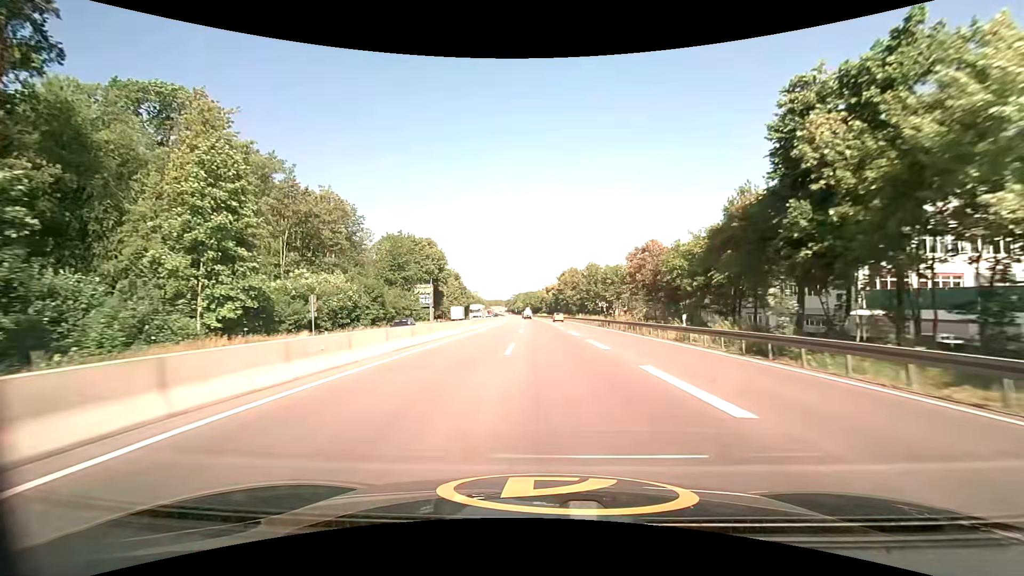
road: trunk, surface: asphalt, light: Day
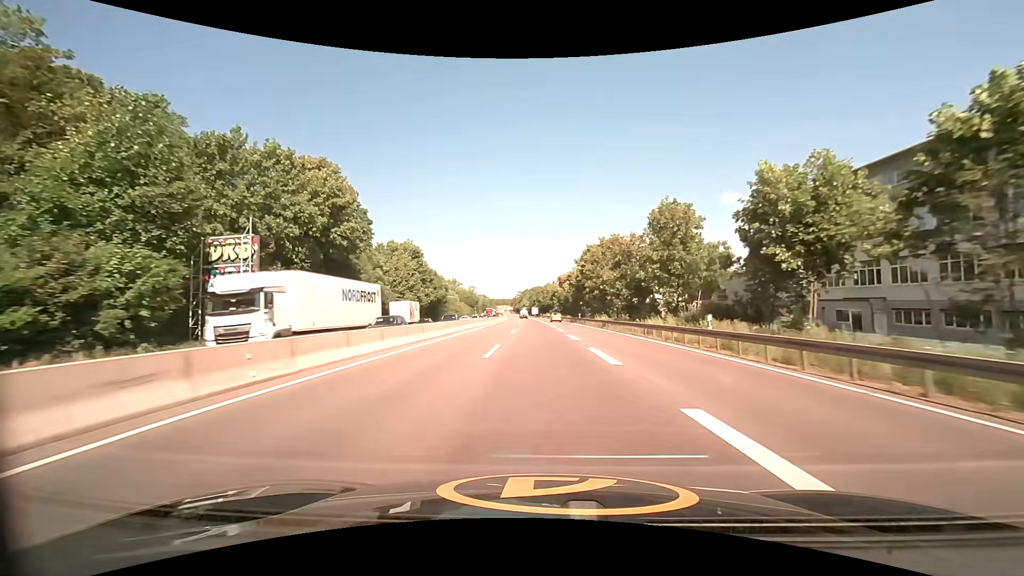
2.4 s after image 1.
(-0.5, +55.1) m; -1°
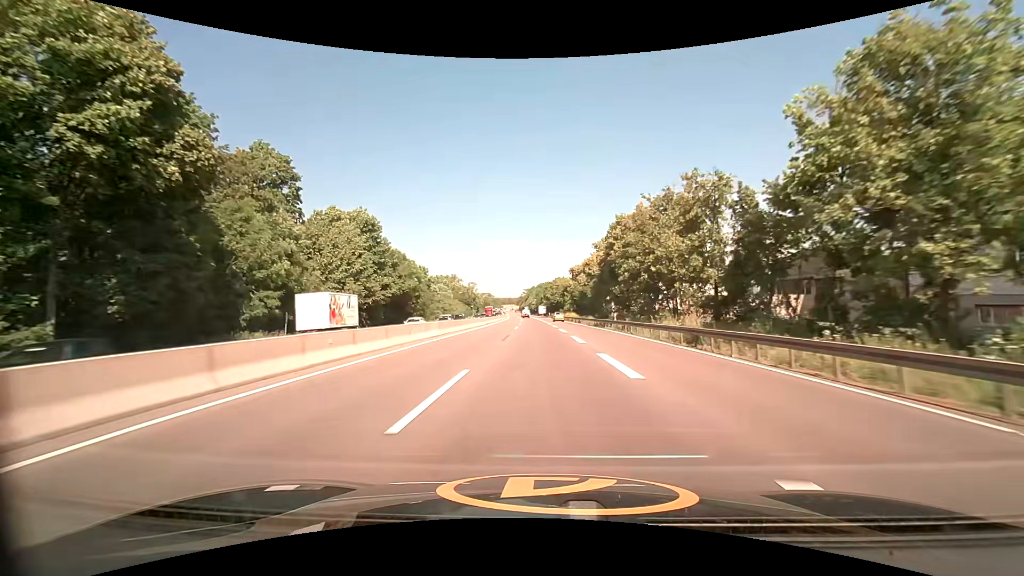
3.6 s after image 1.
(-0.2, +27.5) m; -1°
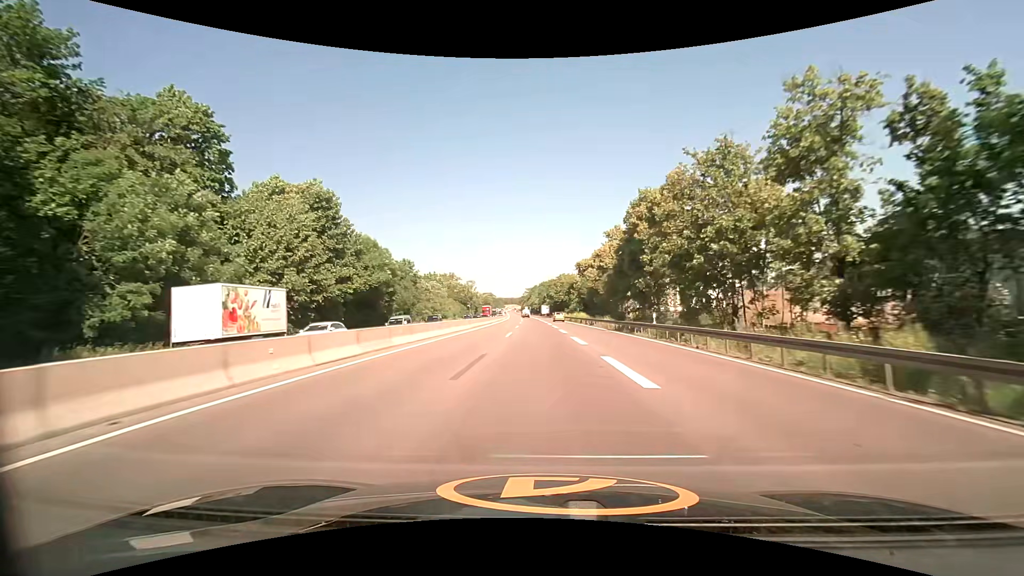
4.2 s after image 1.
(0.0, +13.6) m; 0°
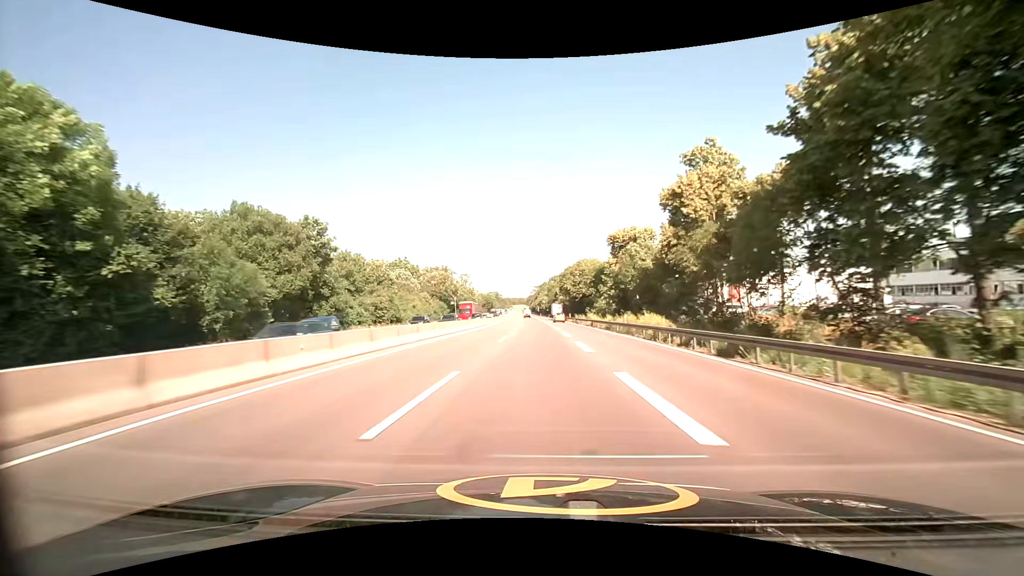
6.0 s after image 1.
(-0.3, +40.5) m; -1°
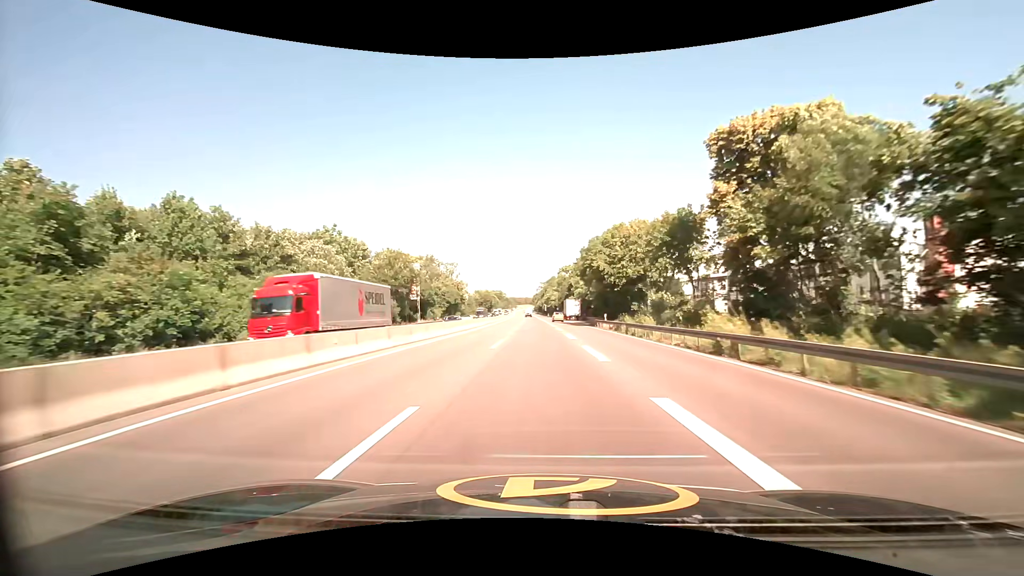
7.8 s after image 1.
(-0.4, +40.5) m; -1°
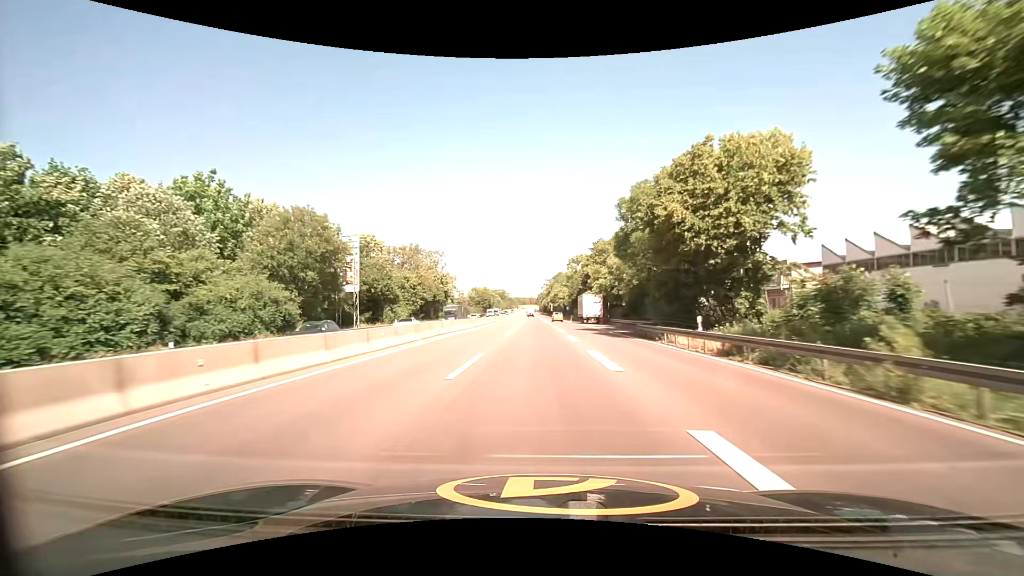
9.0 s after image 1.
(0.0, +27.0) m; -1°
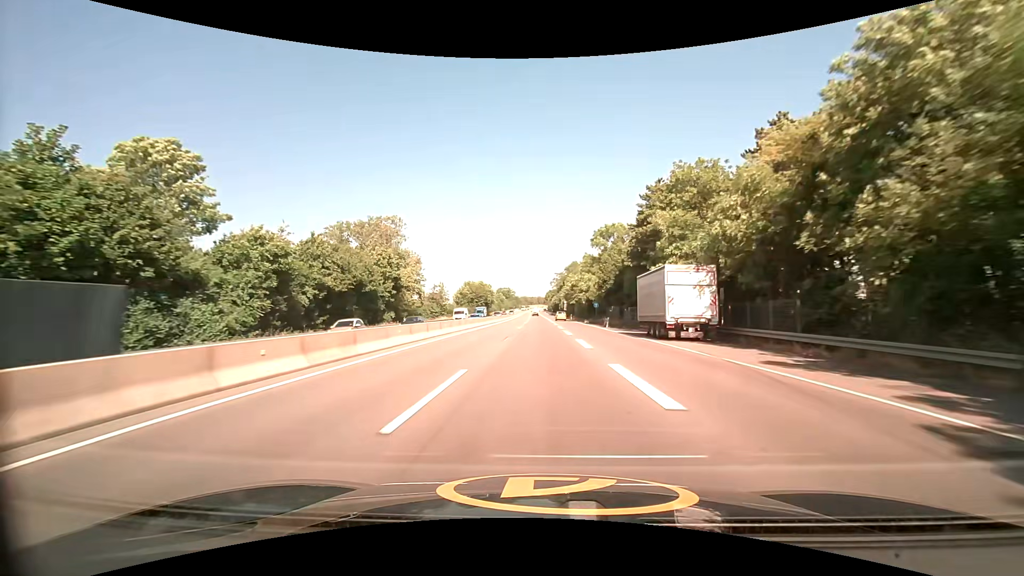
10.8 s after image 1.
(-0.3, +40.5) m; -1°
(0, +10) (0, +20) (0, +30) (0, +40) (0, +50) (0, +60) (0, +70) (0, +80) (0, +90) (0, +100) m
